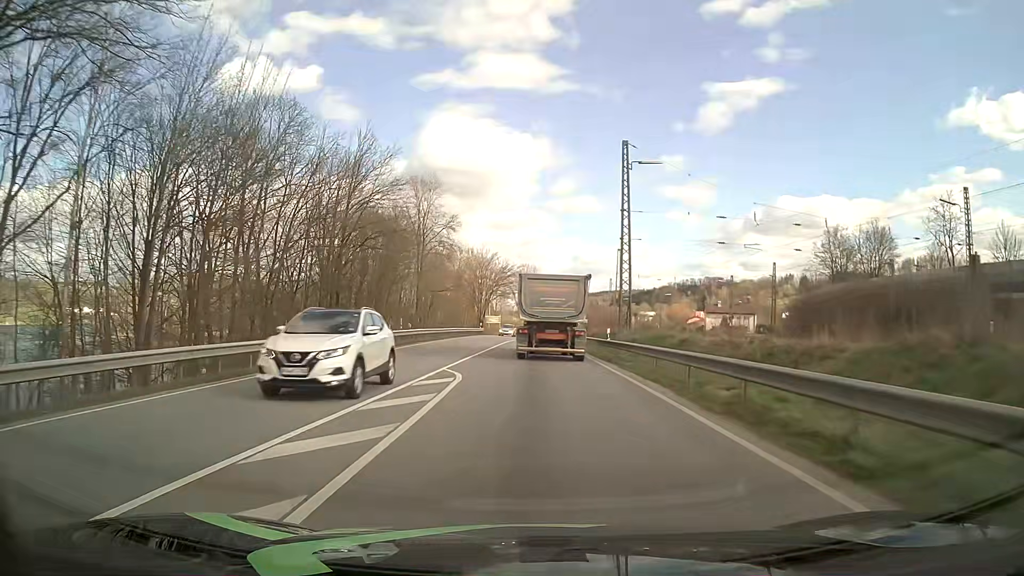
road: primary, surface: asphalt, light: Day
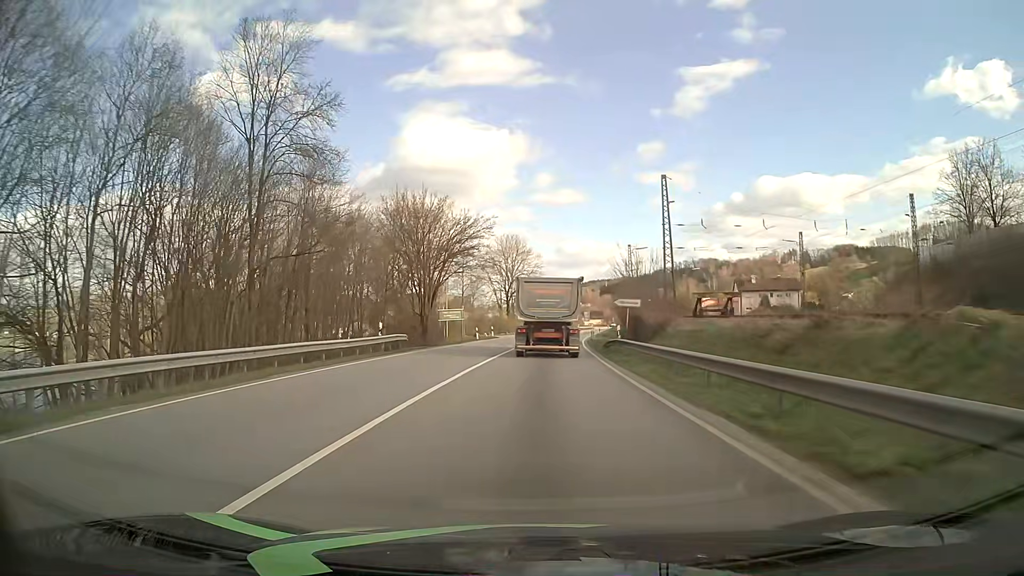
(+0.1, +46.3) m; +1°
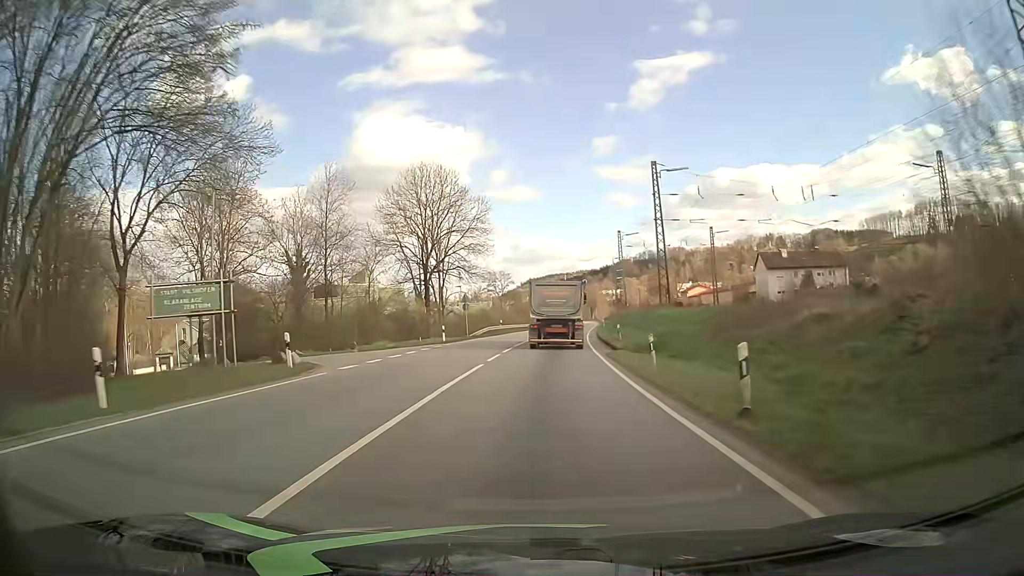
(+1.1, +48.4) m; +3°
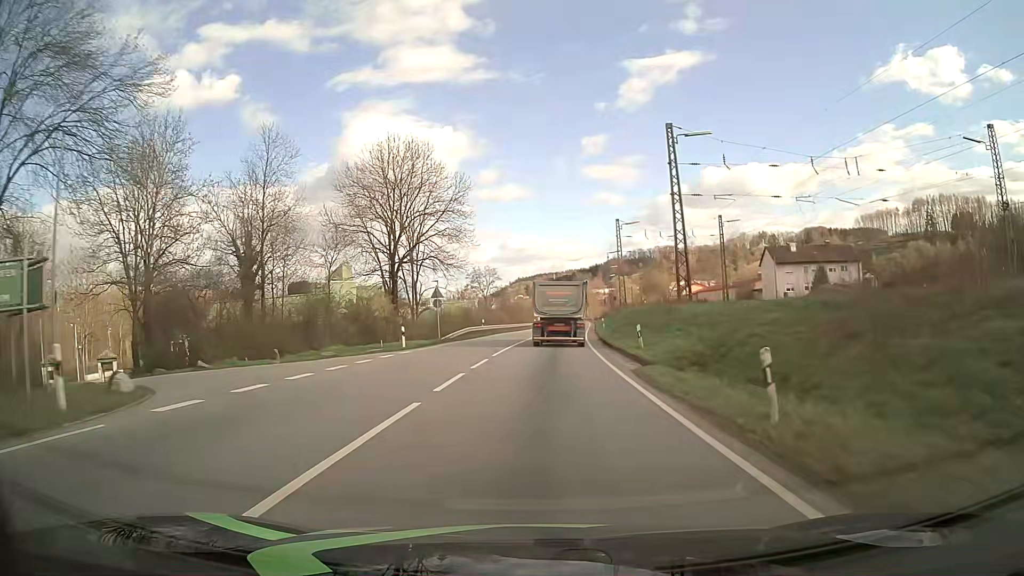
(+0.1, +9.9) m; +1°
(0, +10) (0, +20) (+1, +30) (+1, +40) (+2, +50) (+3, +60) (+3, +70) (+4, +80) (+5, +90) (+6, +100) m
